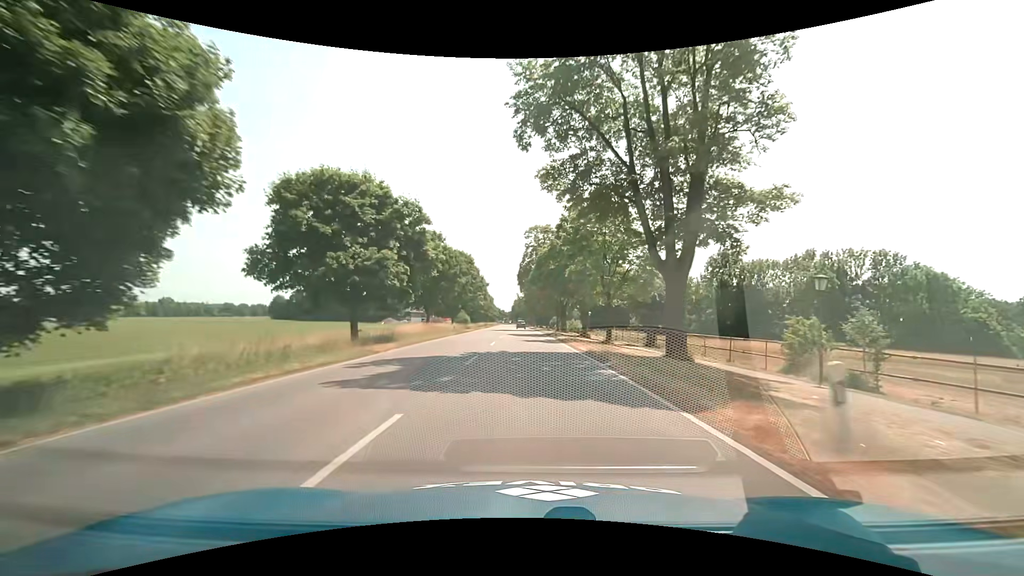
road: secondary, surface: asphalt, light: Day
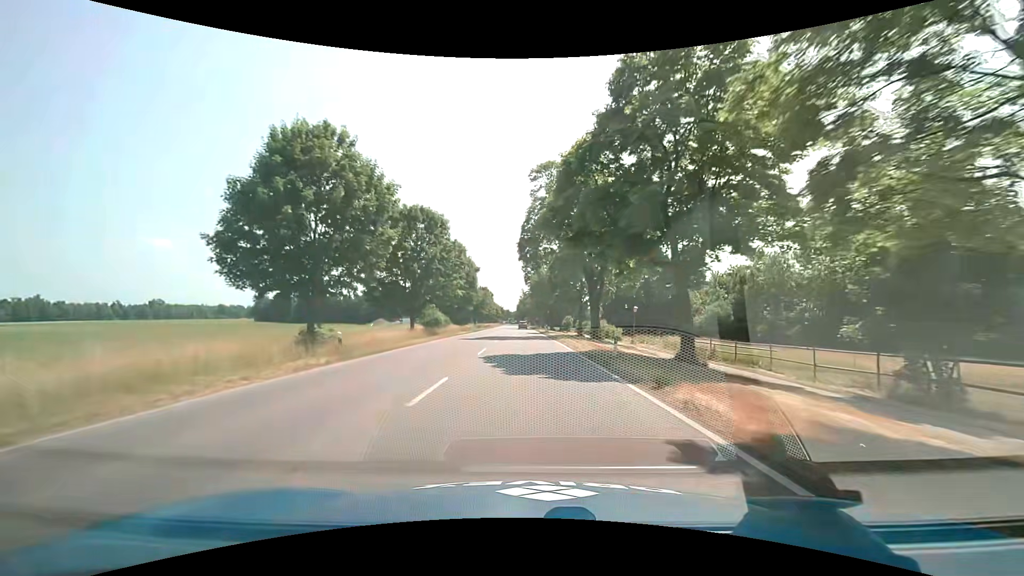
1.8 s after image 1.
(-0.6, +31.2) m; -1°
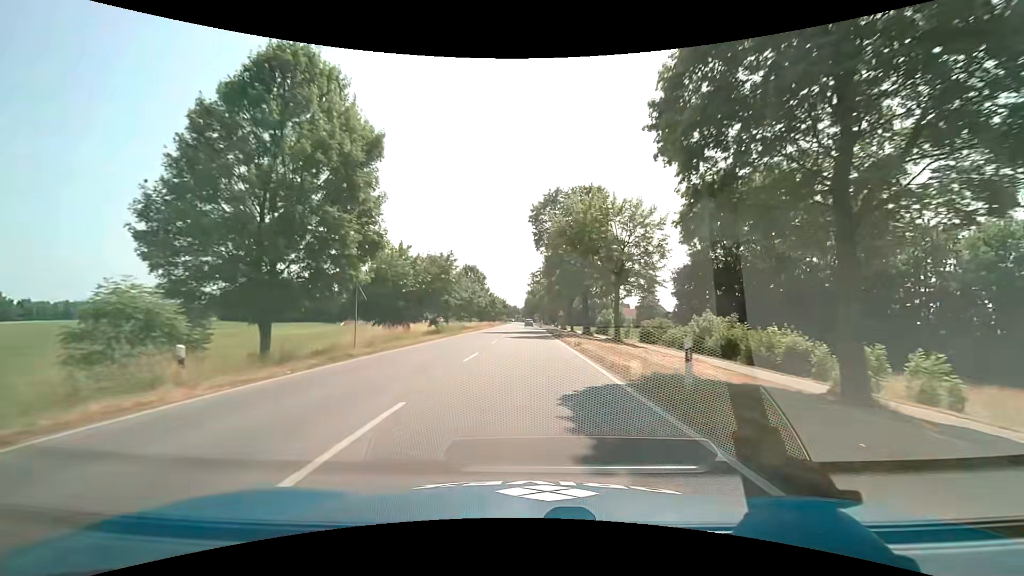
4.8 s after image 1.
(-0.5, +52.0) m; -2°
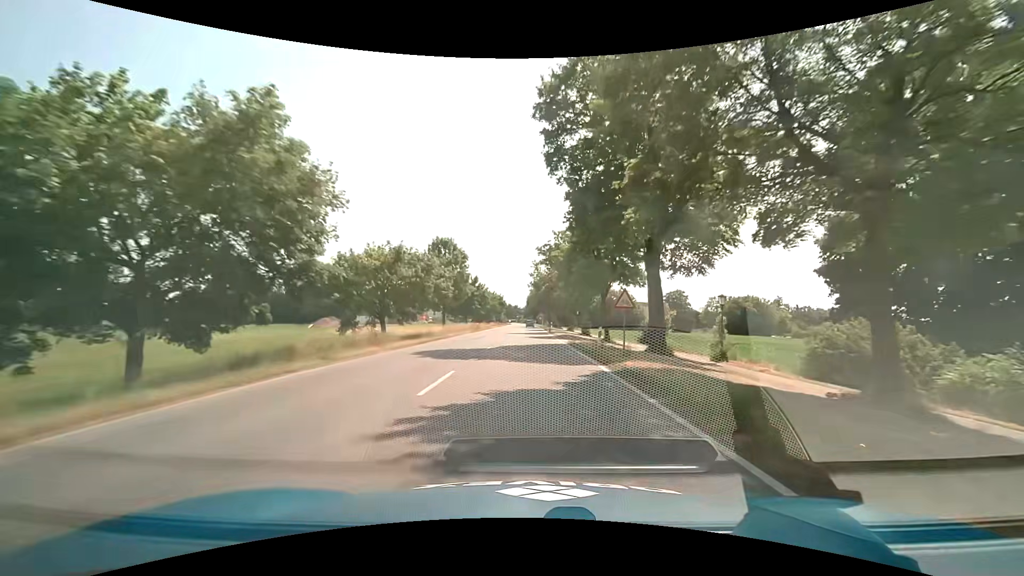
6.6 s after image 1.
(+0.2, +31.2) m; 0°
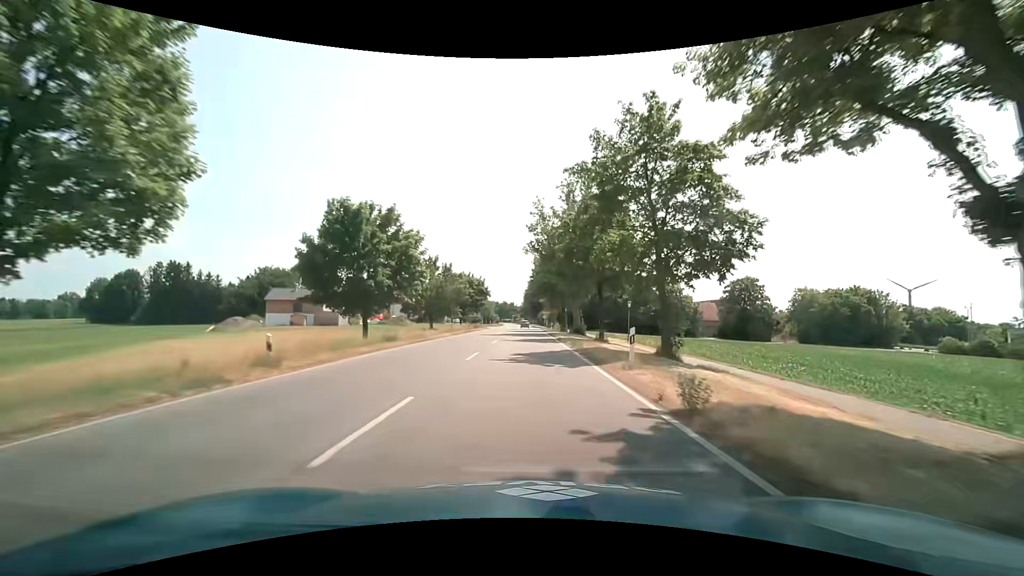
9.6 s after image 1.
(+0.1, +52.1) m; 0°
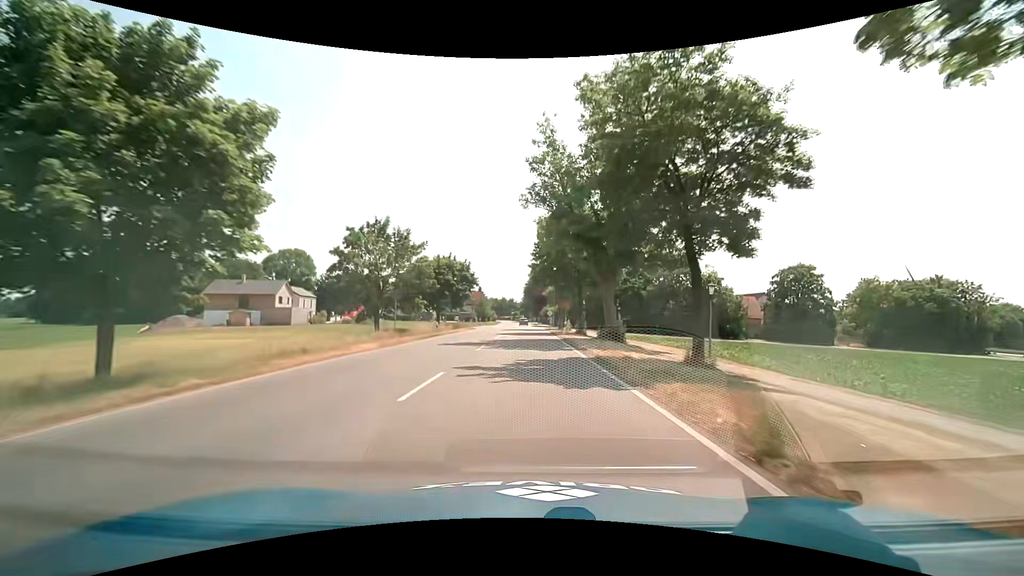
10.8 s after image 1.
(0.0, +20.6) m; 0°
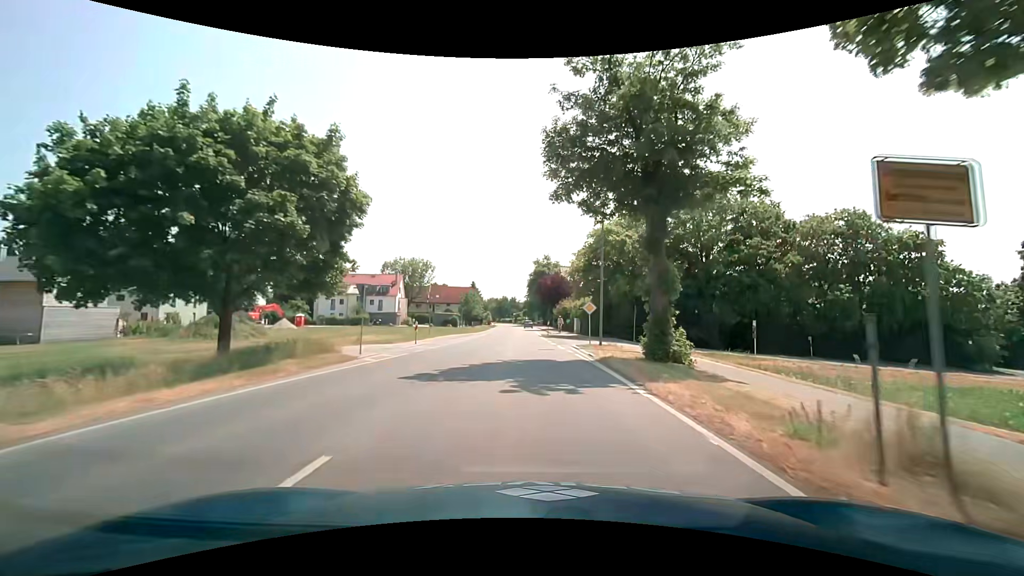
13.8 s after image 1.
(0.0, +42.4) m; -1°
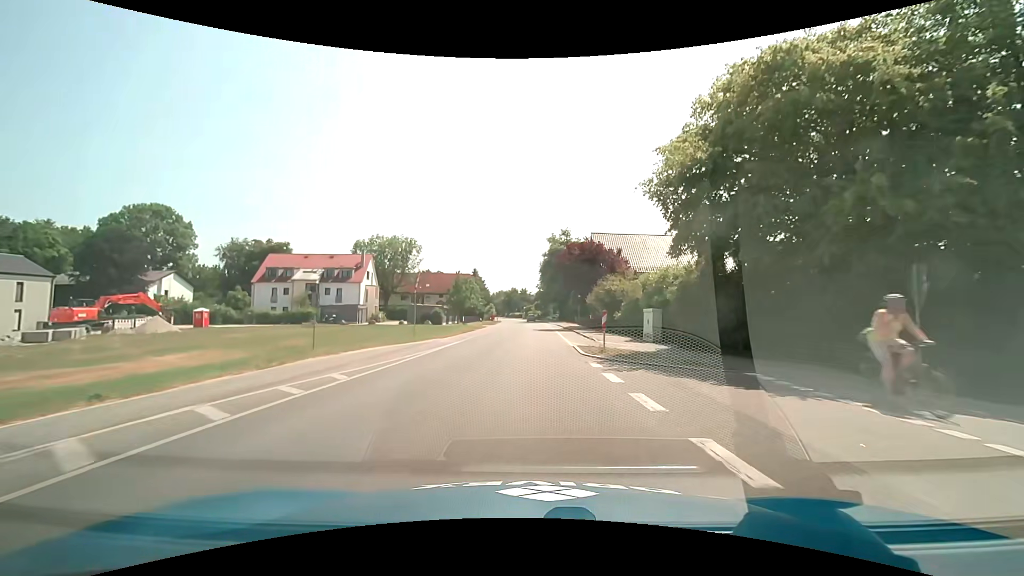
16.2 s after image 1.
(-0.1, +29.0) m; -1°
(0, +10) (0, +20) (0, +30) (0, +40) (0, +50) (+1, +60) (+1, +70) (0, +80) (0, +90) (0, +100) m
